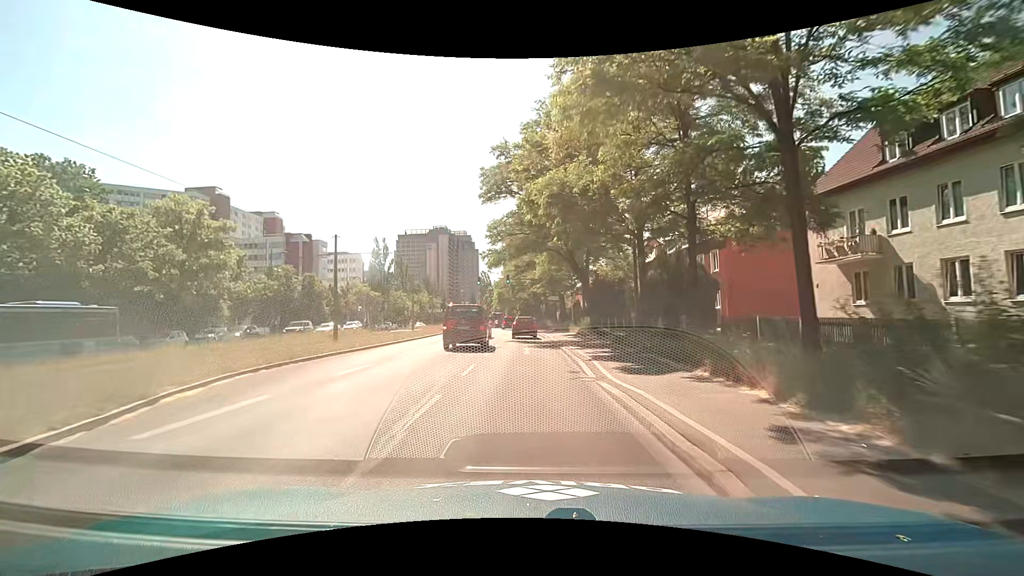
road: secondary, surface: asphalt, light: Day
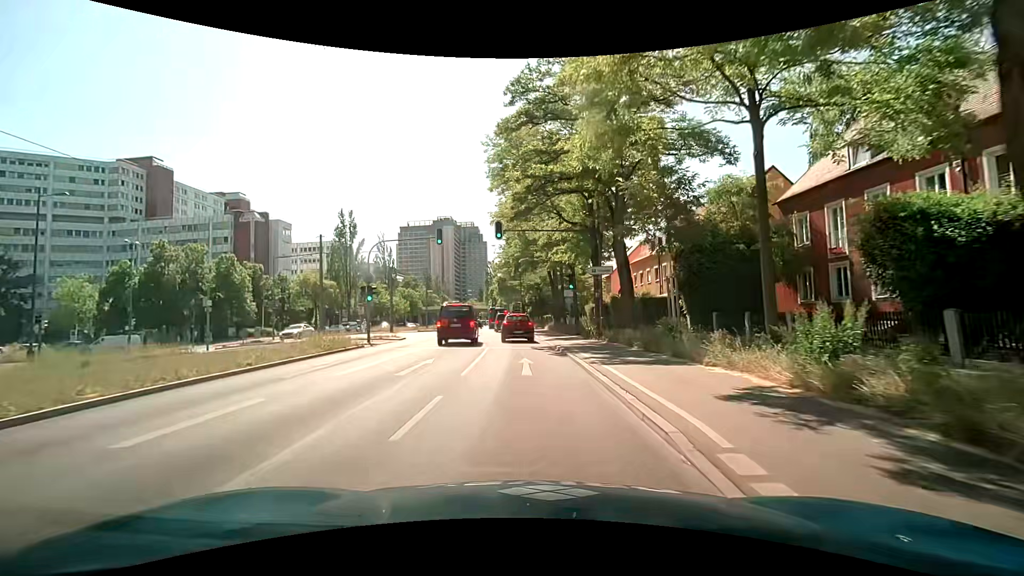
(-0.3, +30.4) m; 0°
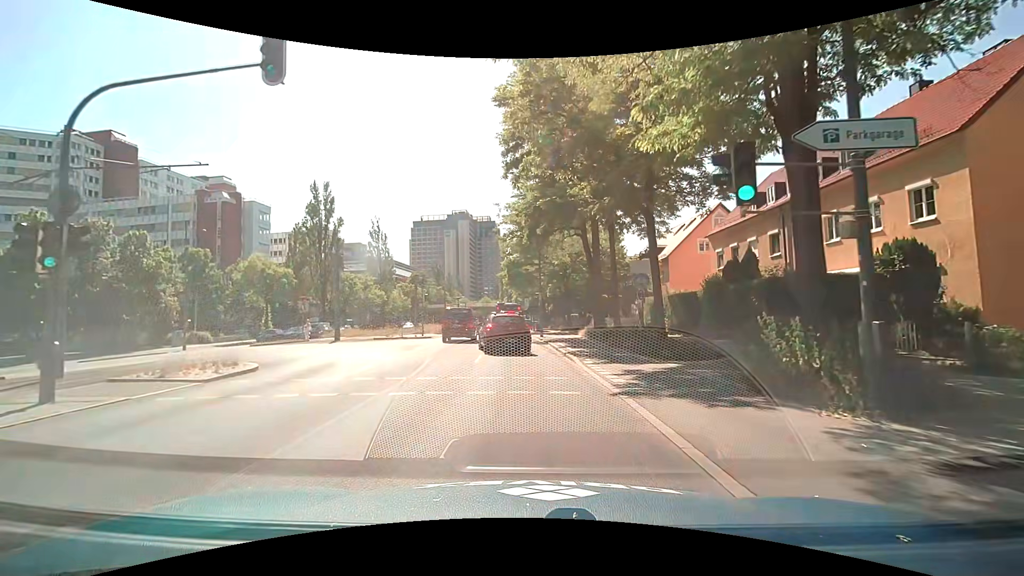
(-0.9, +19.6) m; -4°
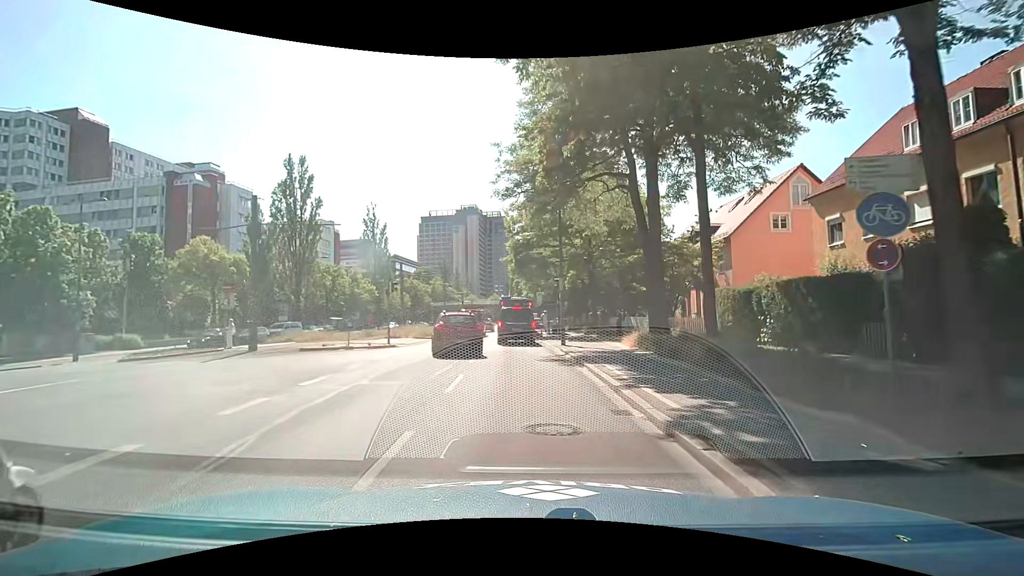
(-0.2, +11.9) m; -1°
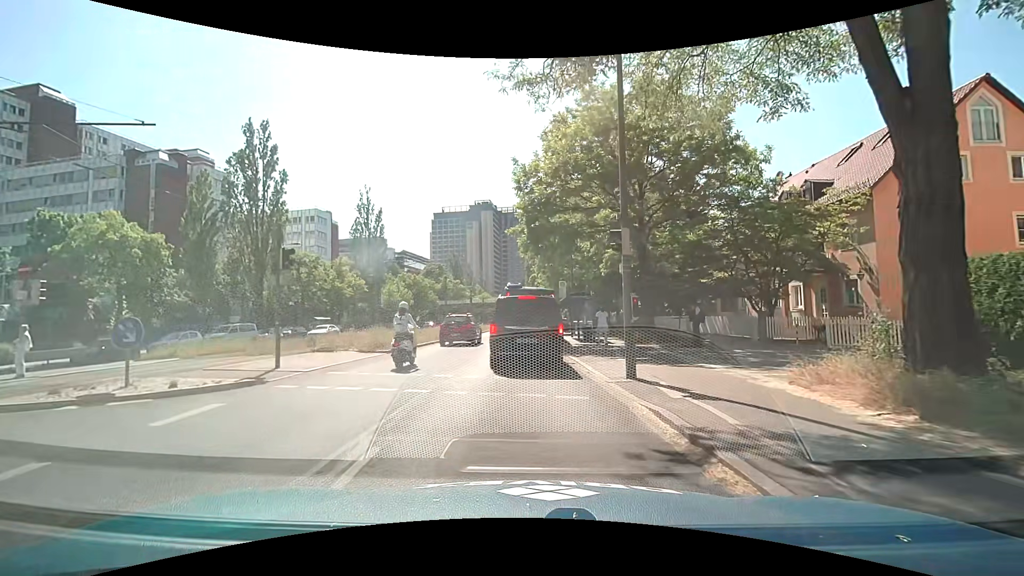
(-0.3, +12.6) m; -2°
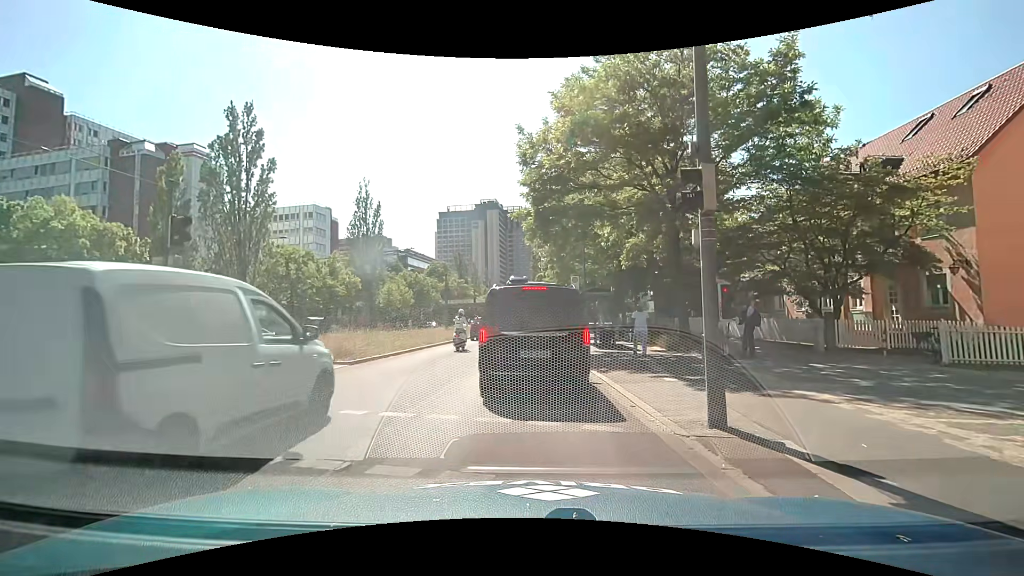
(-0.1, +4.2) m; -1°
